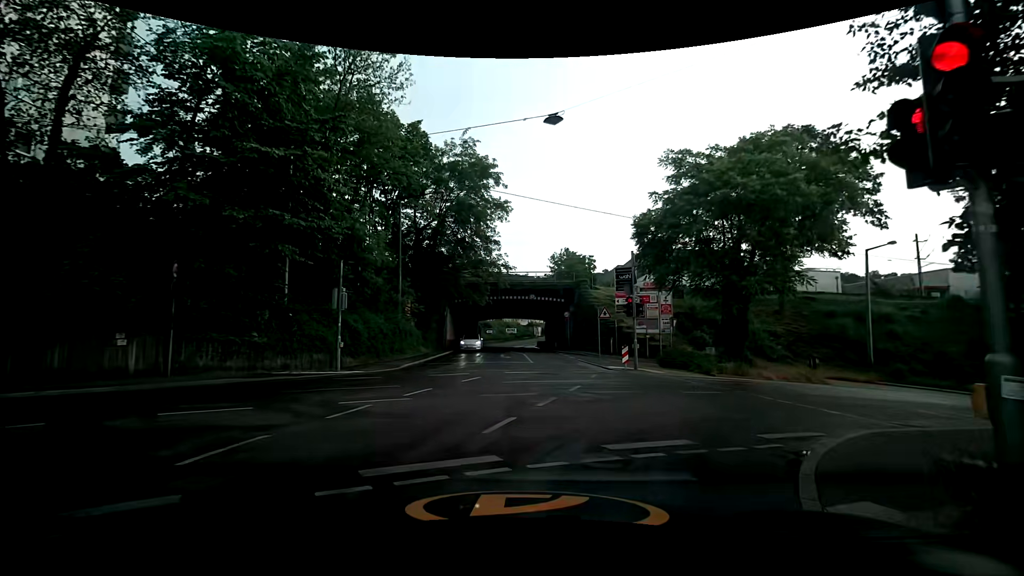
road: residential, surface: asphalt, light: Day
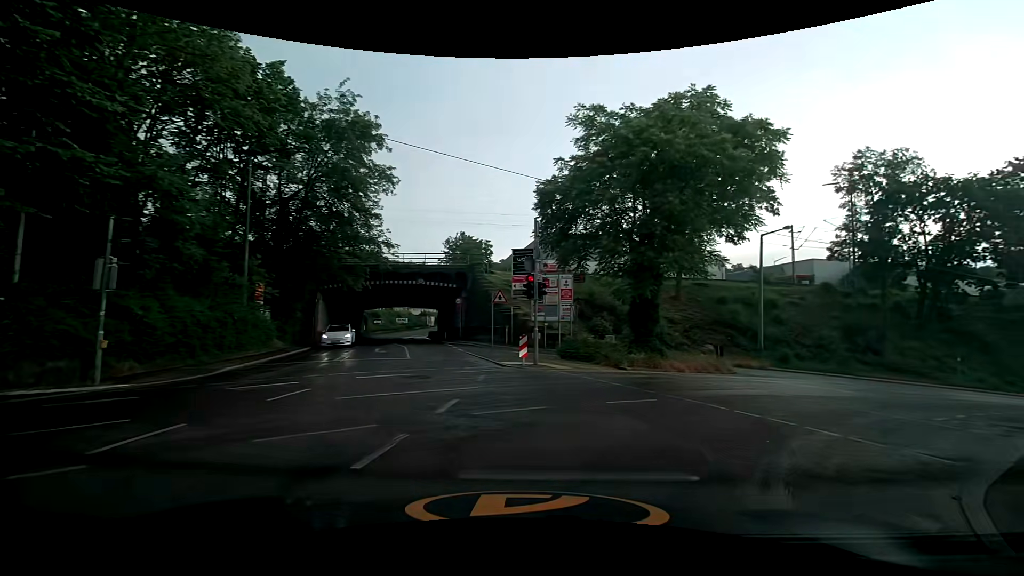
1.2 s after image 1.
(+0.4, +5.3) m; +13°
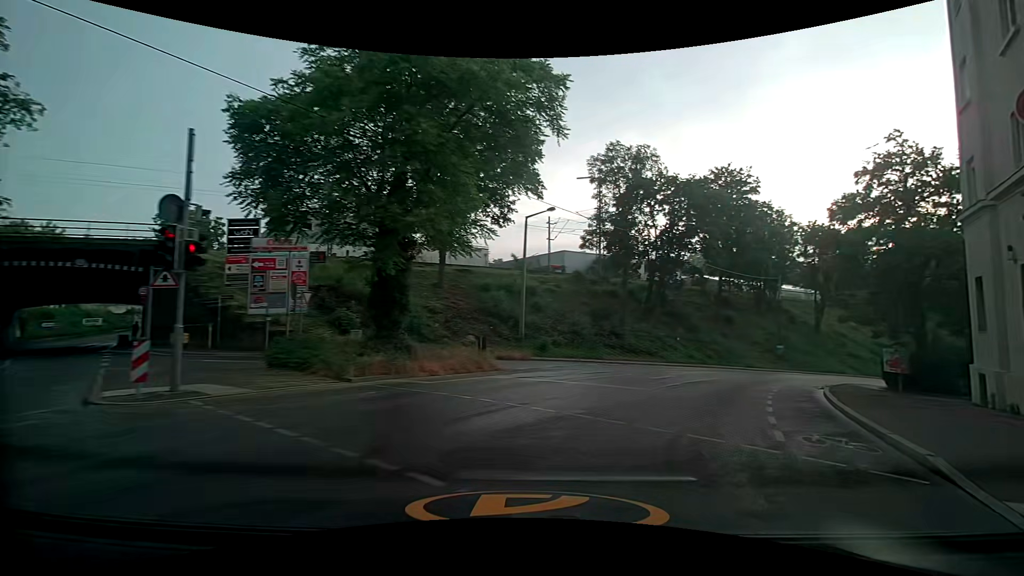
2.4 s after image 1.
(+1.2, +6.7) m; +23°
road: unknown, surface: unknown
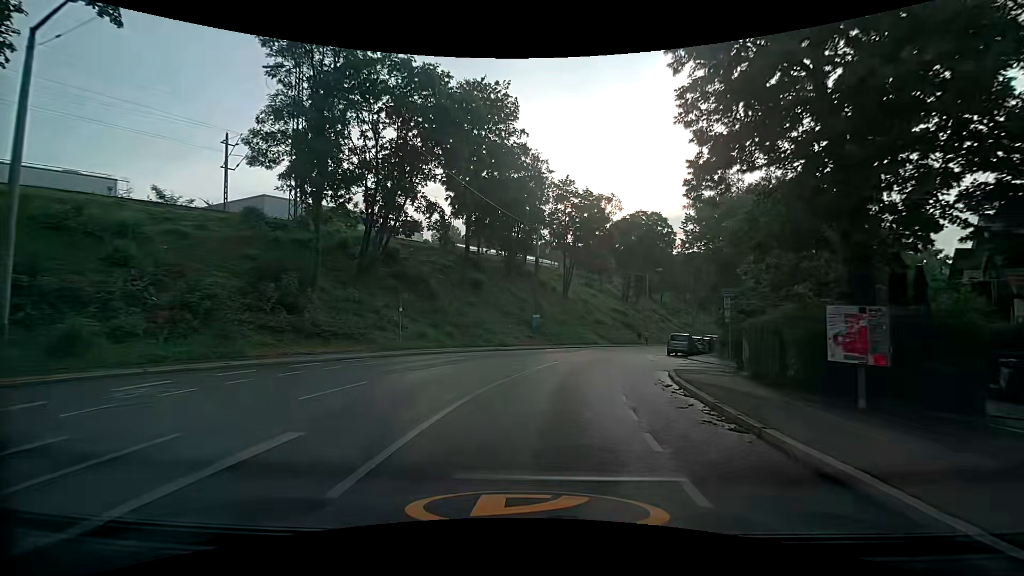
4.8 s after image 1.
(+6.4, +17.7) m; +29°
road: secondary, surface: asphalt
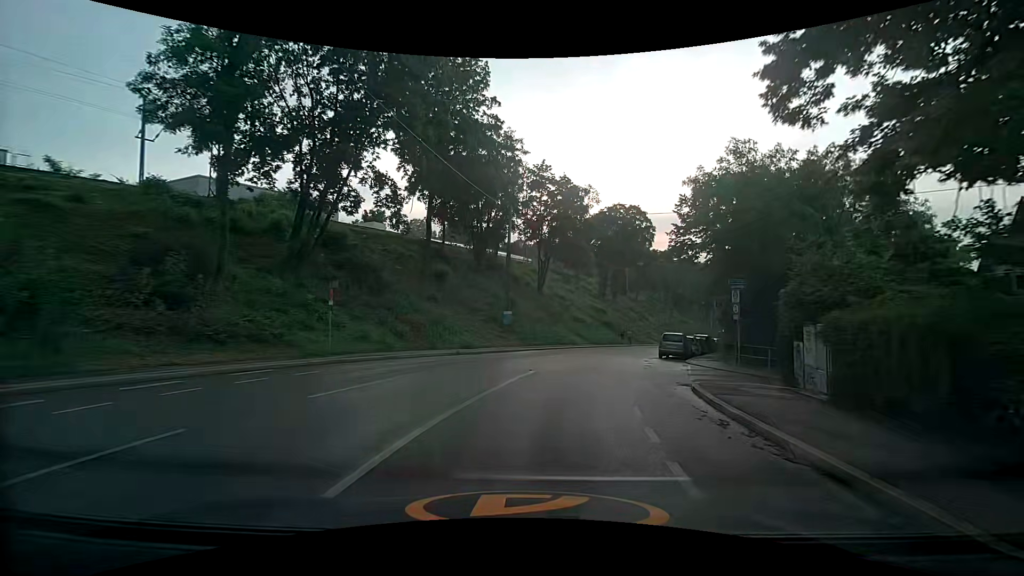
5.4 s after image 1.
(+0.1, +5.6) m; +2°
